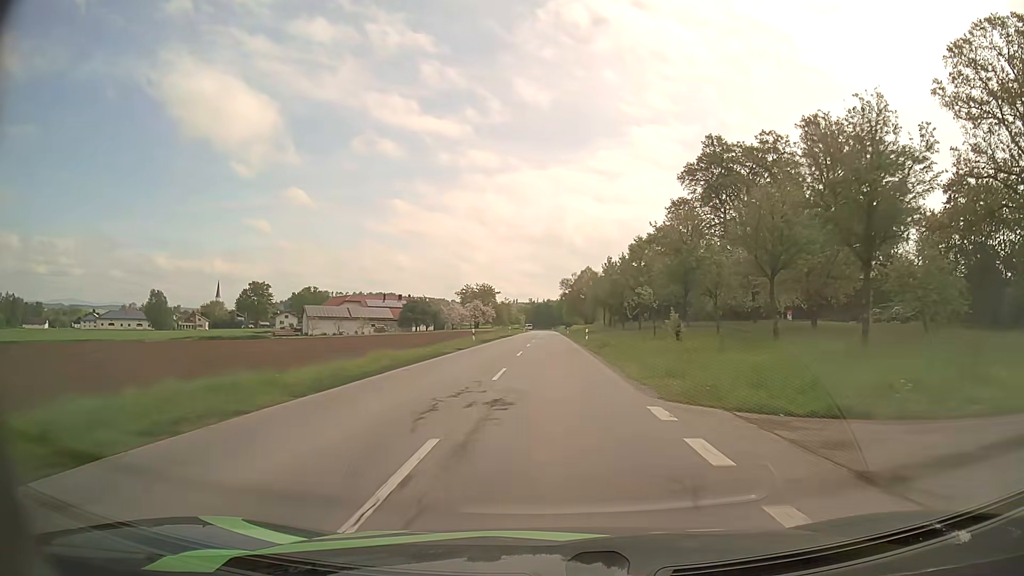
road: secondary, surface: asphalt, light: Day
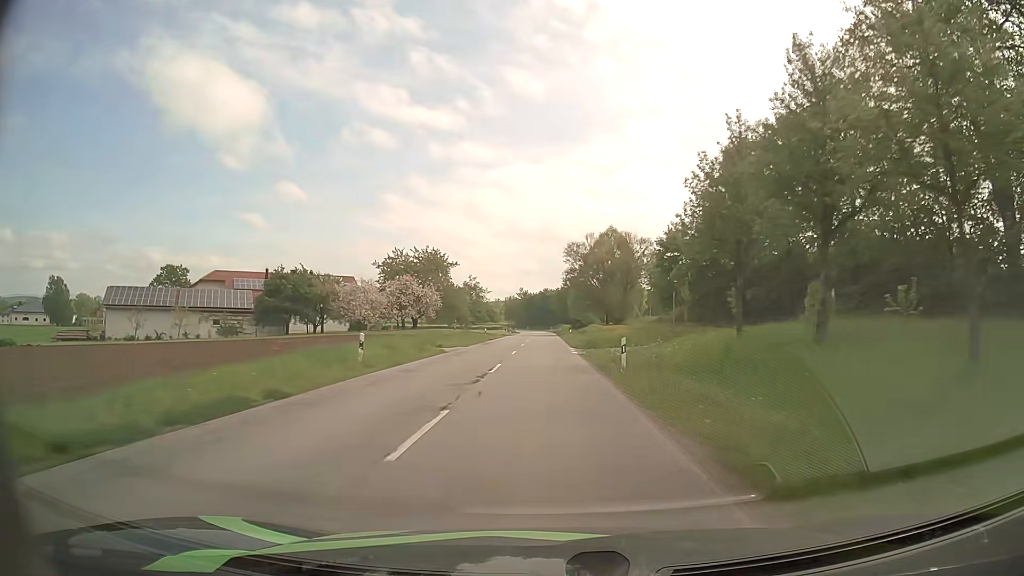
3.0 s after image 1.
(+0.4, +69.5) m; 0°
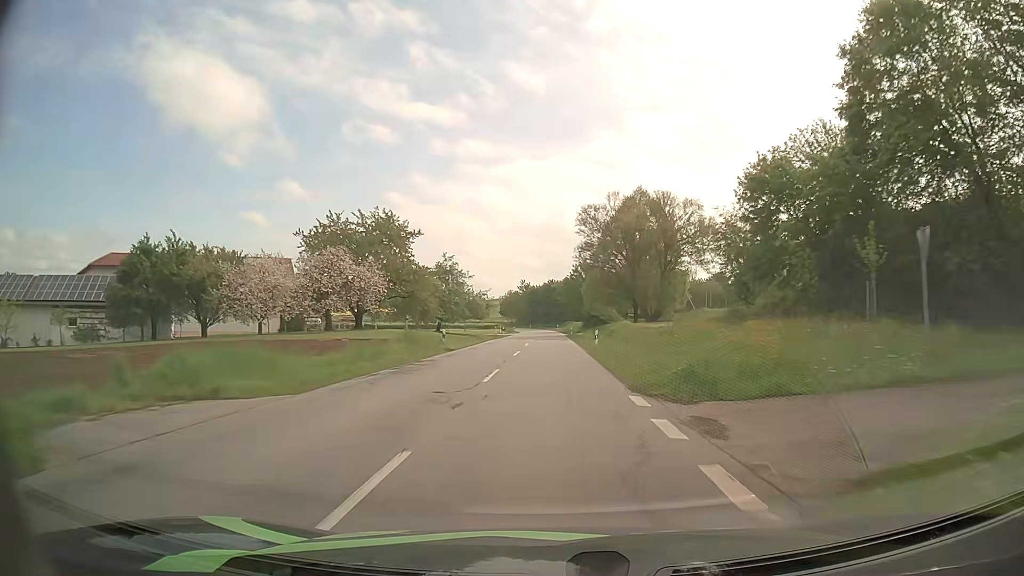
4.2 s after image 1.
(-0.1, +27.6) m; 0°
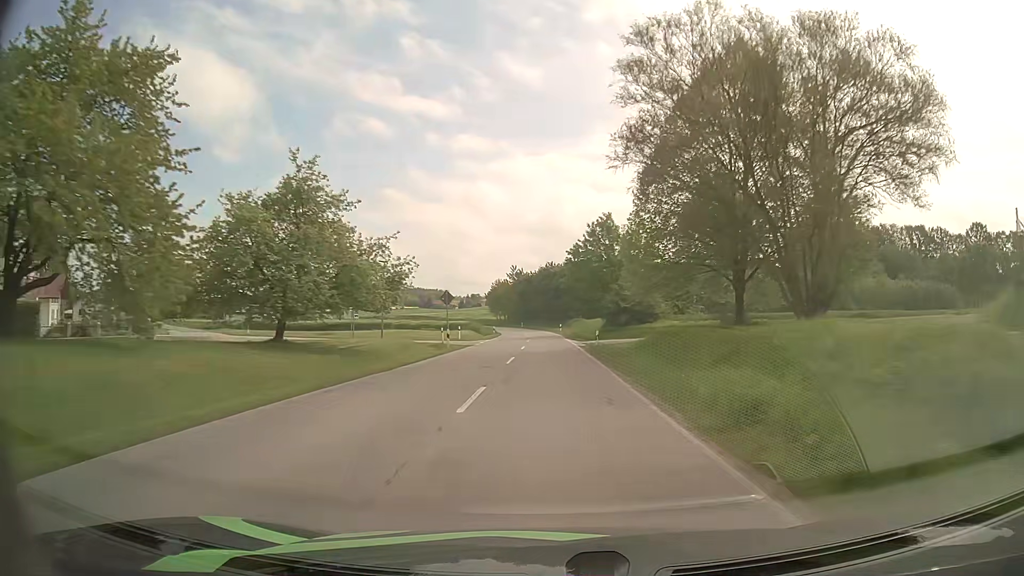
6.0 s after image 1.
(+0.1, +41.2) m; 0°
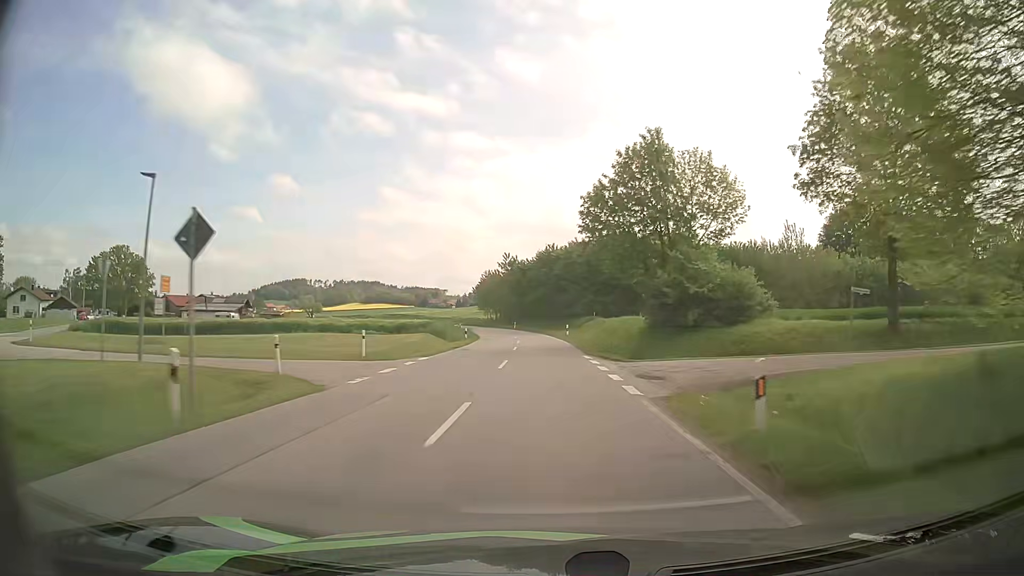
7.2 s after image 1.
(0.0, +26.6) m; 0°
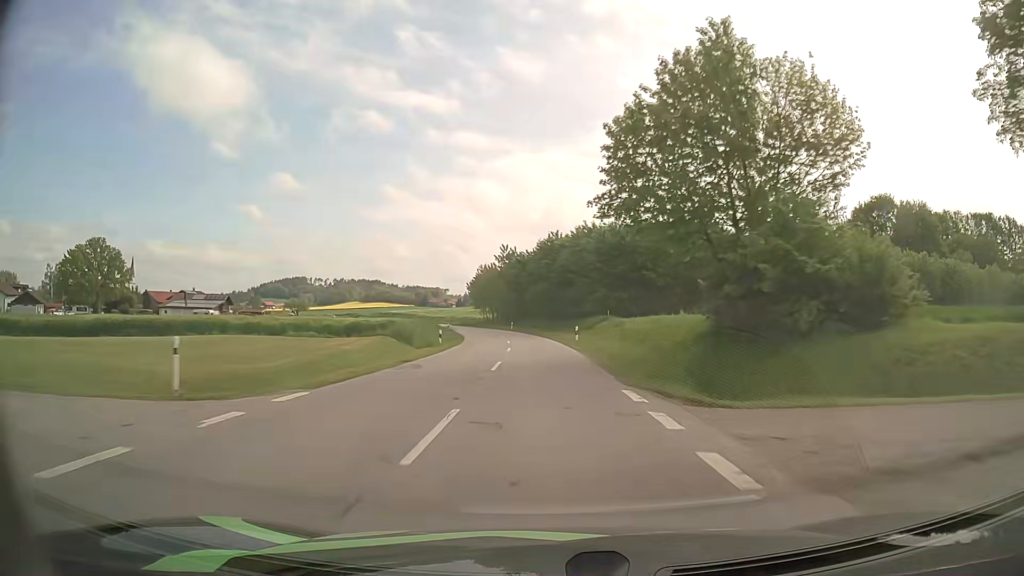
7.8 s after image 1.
(-0.1, +13.1) m; 0°
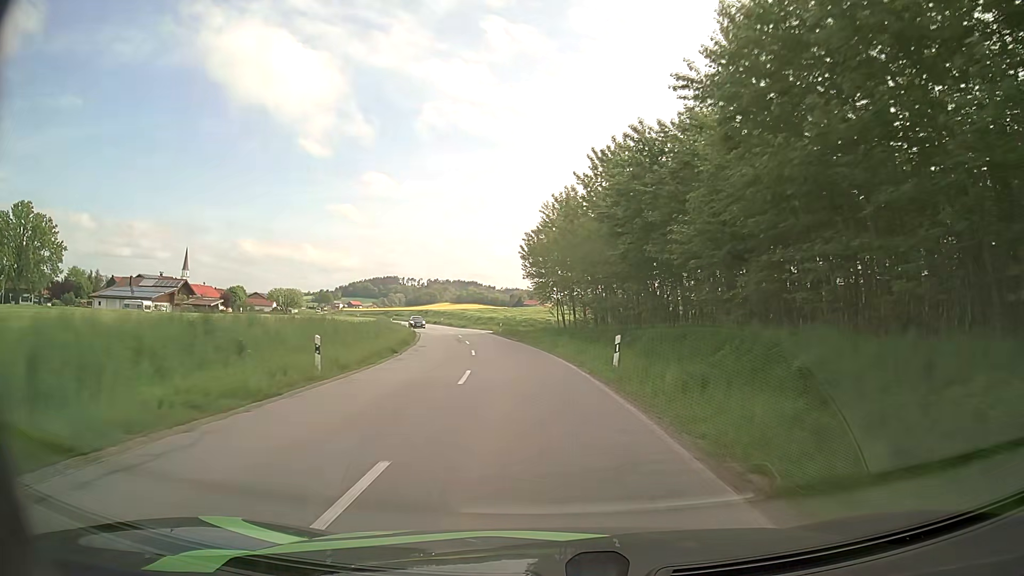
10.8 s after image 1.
(-3.3, +63.6) m; -9°
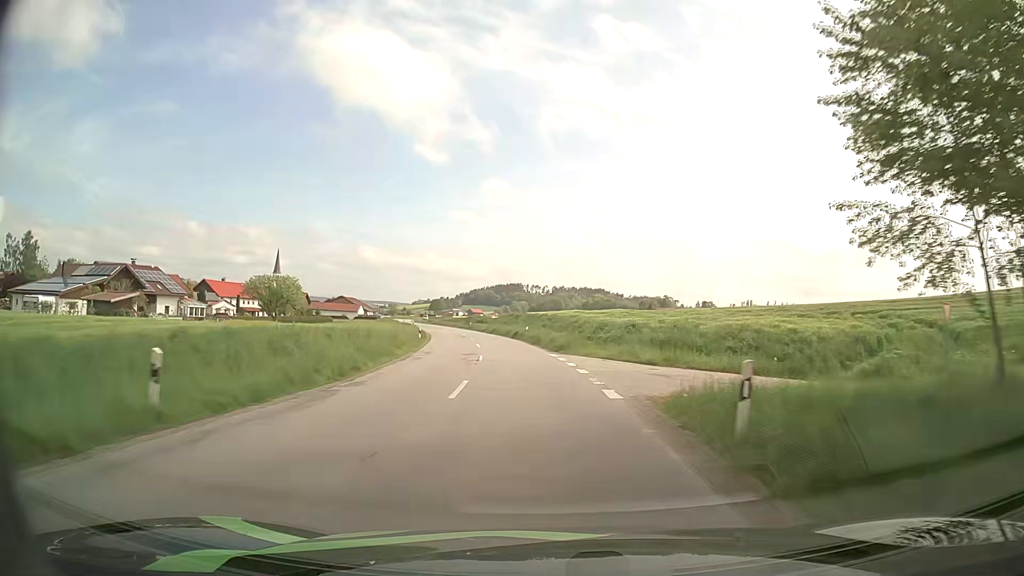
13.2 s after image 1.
(-4.7, +50.6) m; -10°
(0, +10) (-1, +20) (-2, +30) (-3, +40) (-4, +50) (-6, +60) (-8, +69) (-11, +79) (-13, +89) (-16, +98) m
